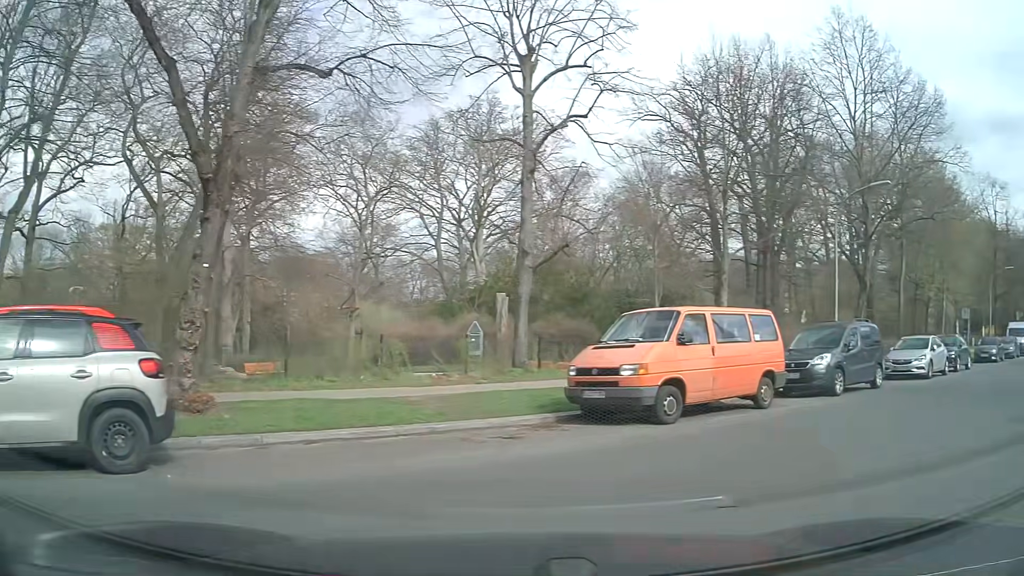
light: Day
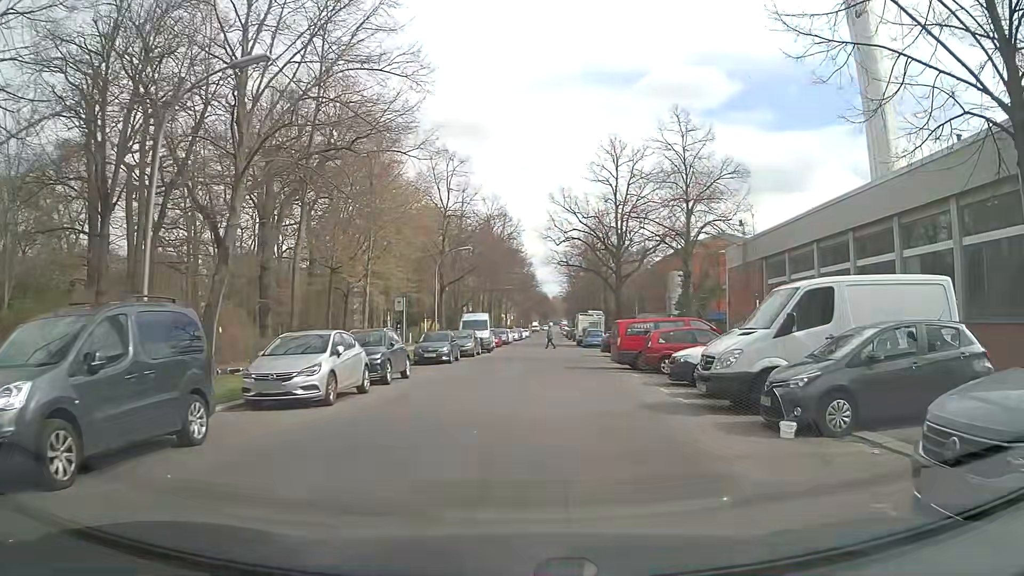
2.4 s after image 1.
(+5.0, +9.1) m; +48°
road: residential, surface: asphalt
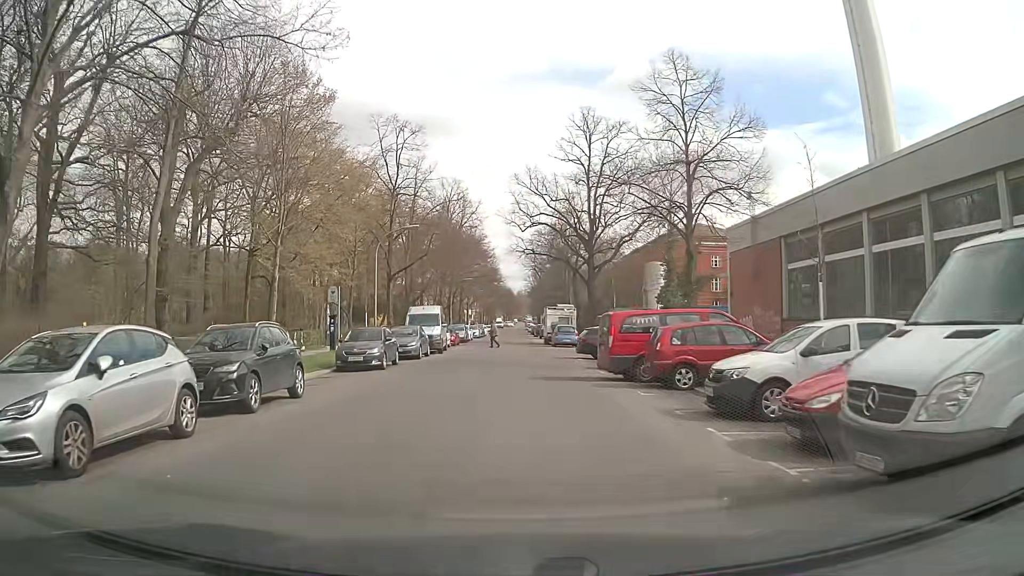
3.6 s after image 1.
(+0.3, +7.3) m; +3°
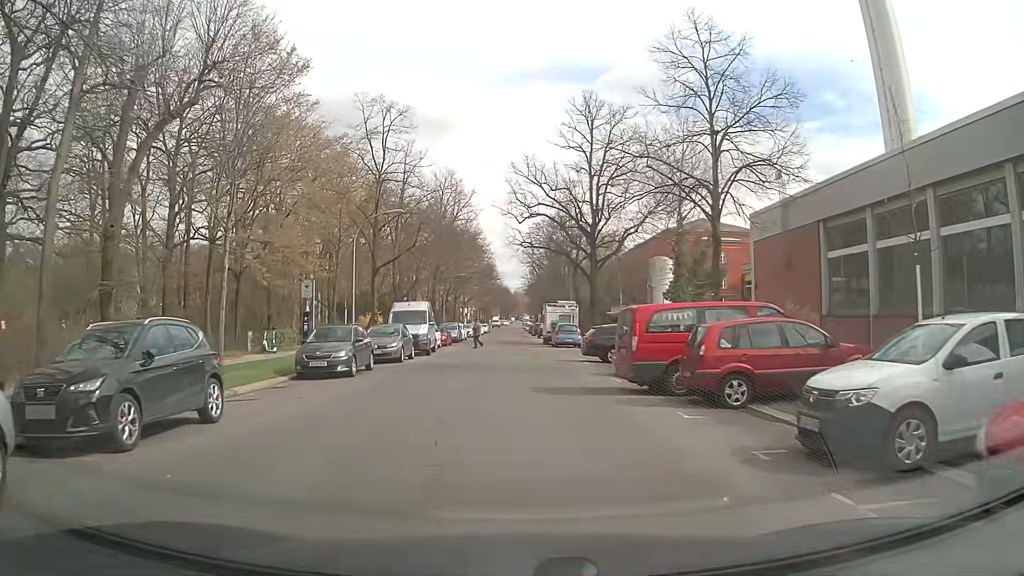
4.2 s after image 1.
(0.0, +4.0) m; +1°
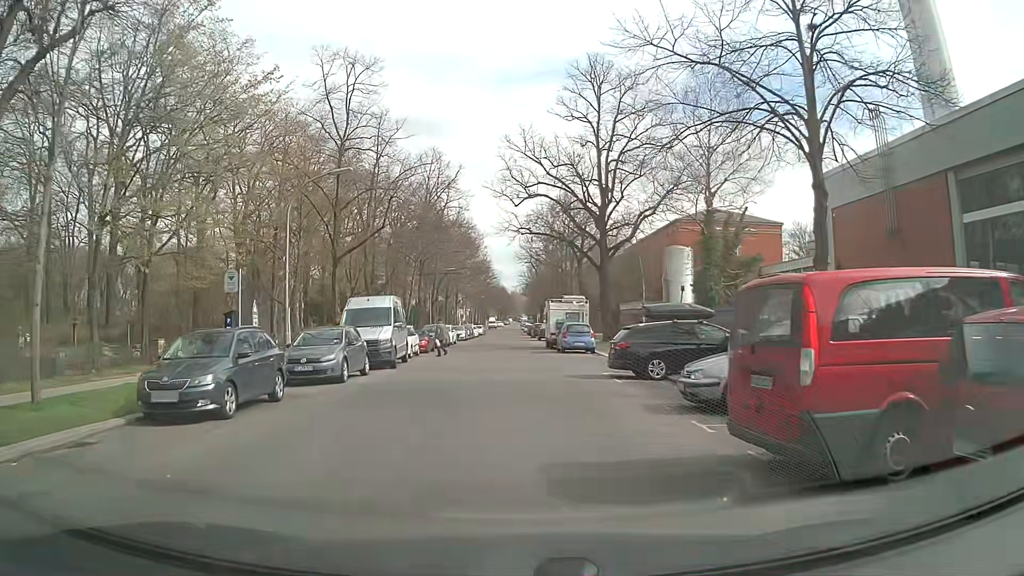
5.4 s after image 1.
(-0.1, +8.4) m; -1°
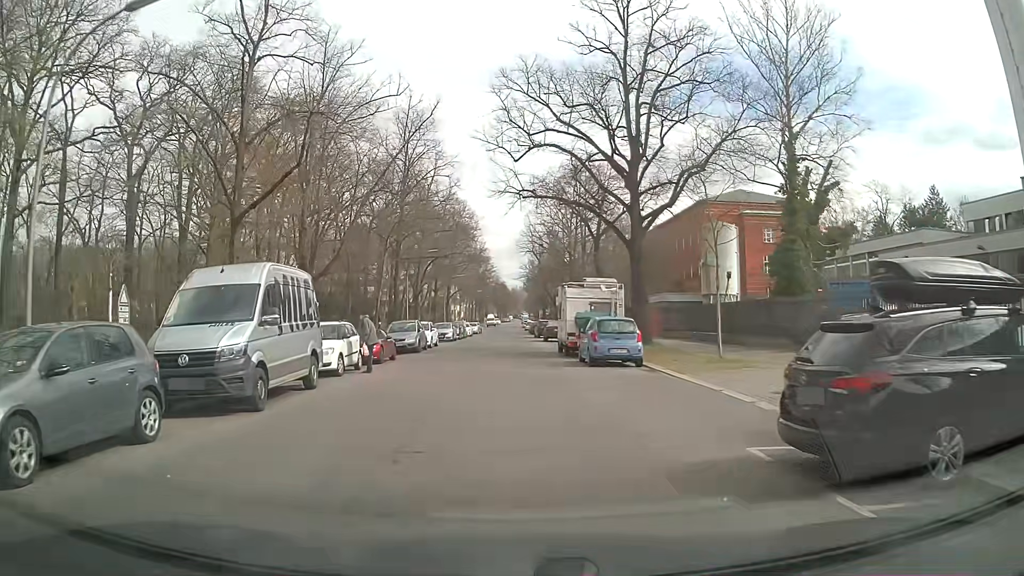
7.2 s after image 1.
(+0.1, +12.4) m; 0°
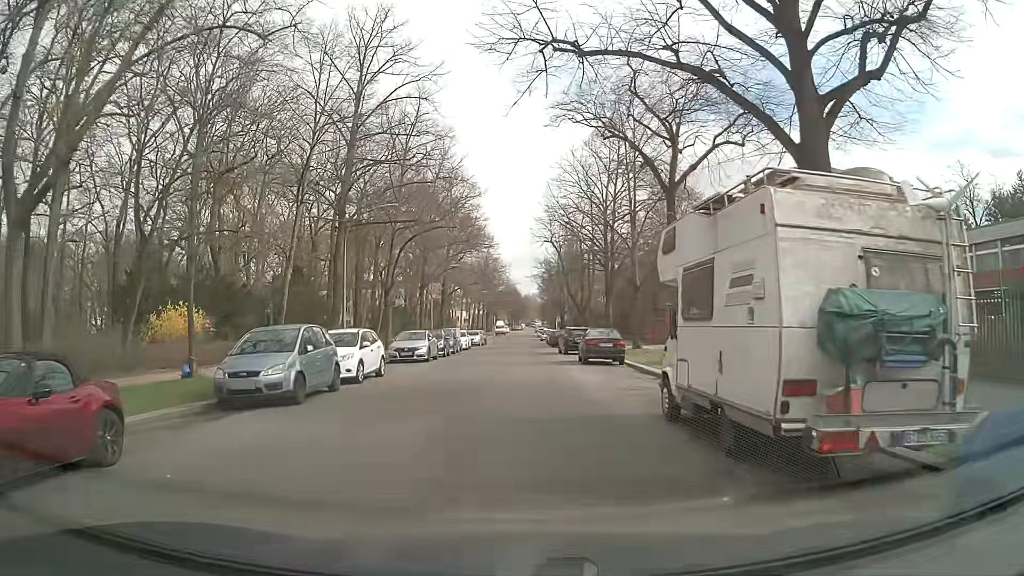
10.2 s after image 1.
(-0.1, +19.5) m; -1°
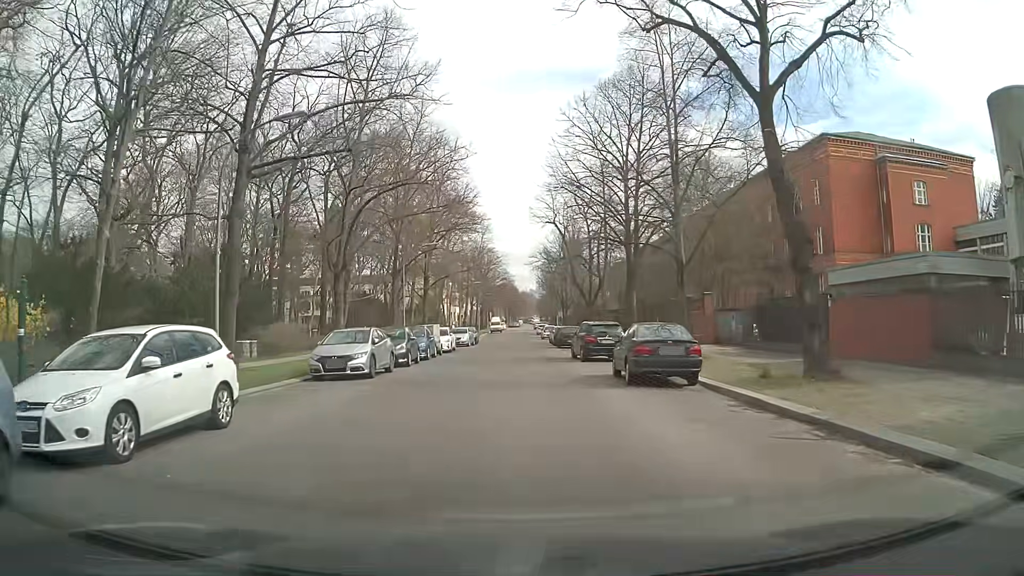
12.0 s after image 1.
(0.0, +11.5) m; +1°
(0, +10) (0, +20) (0, +30) (0, +40) (0, +50) (0, +60) (-1, +70) (-1, +80) (-1, +90) (0, +100) m
